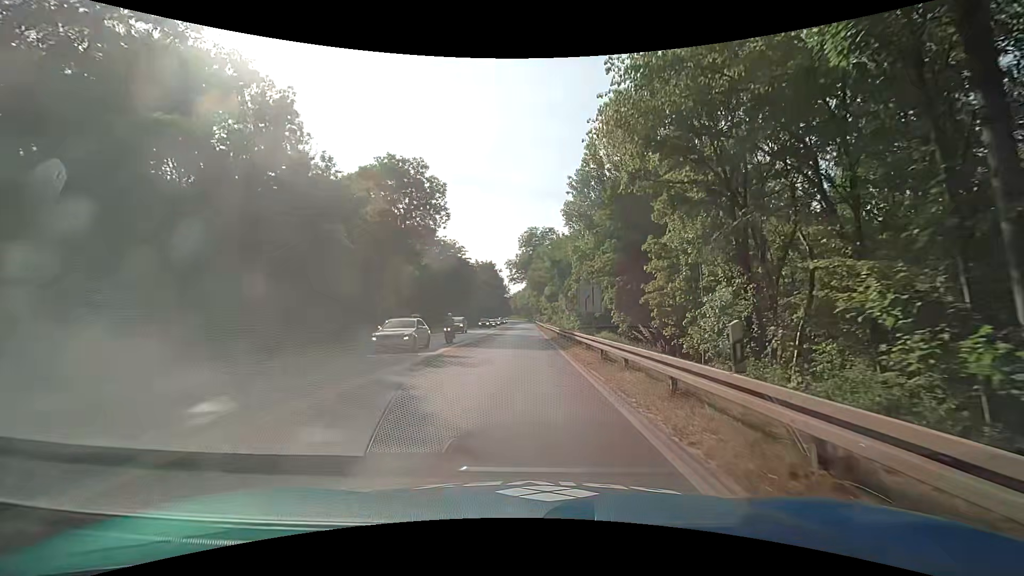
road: trunk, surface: asphalt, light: Day
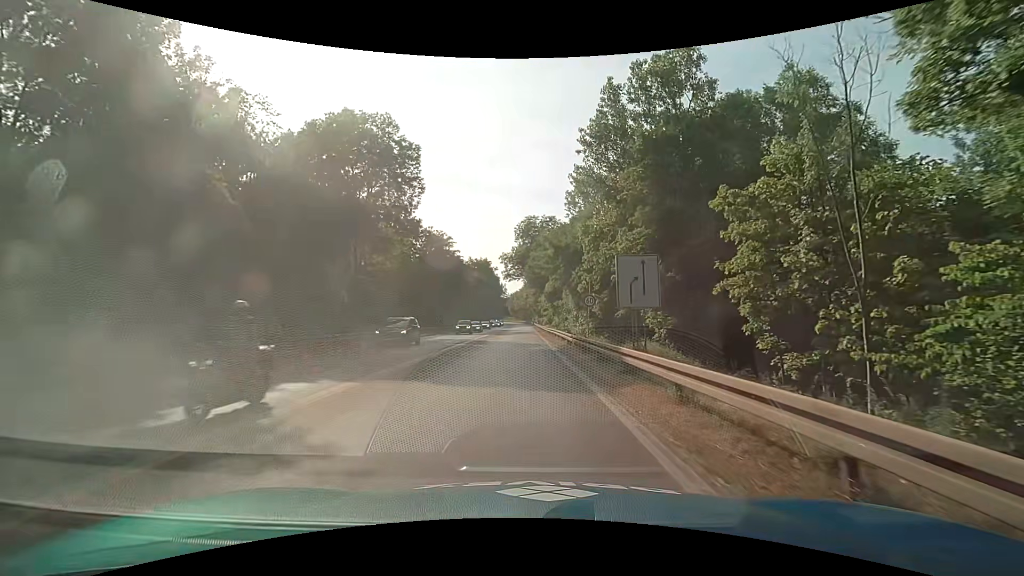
(-0.1, +12.7) m; 0°
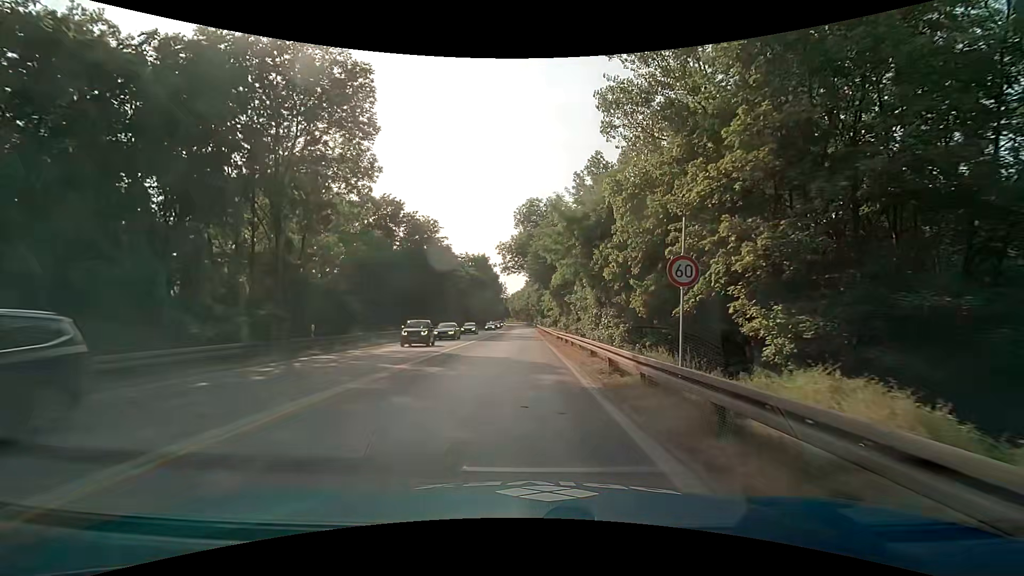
(-0.2, +13.9) m; -1°
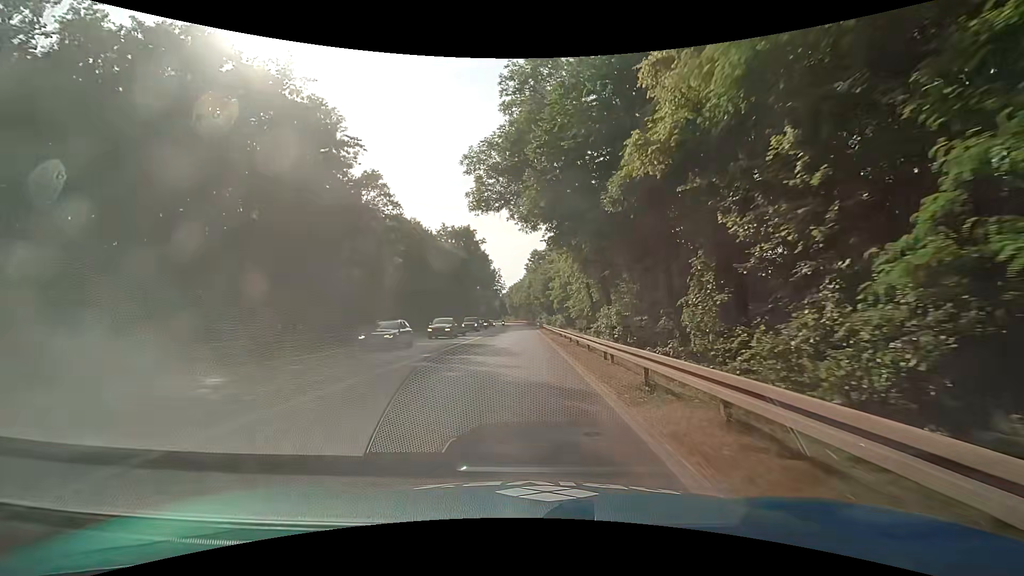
(0.0, +40.5) m; 0°
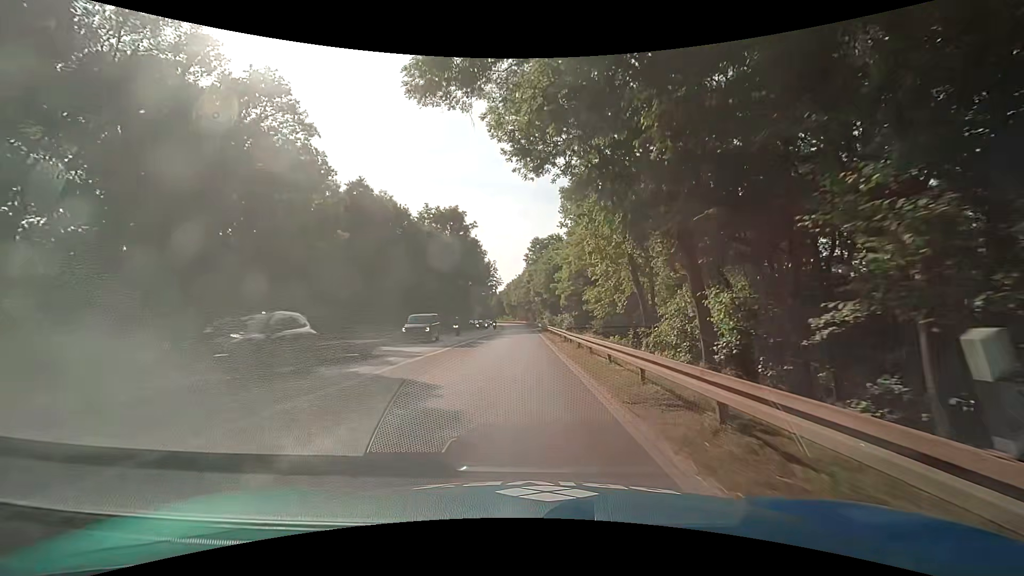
(0.0, +17.3) m; 0°
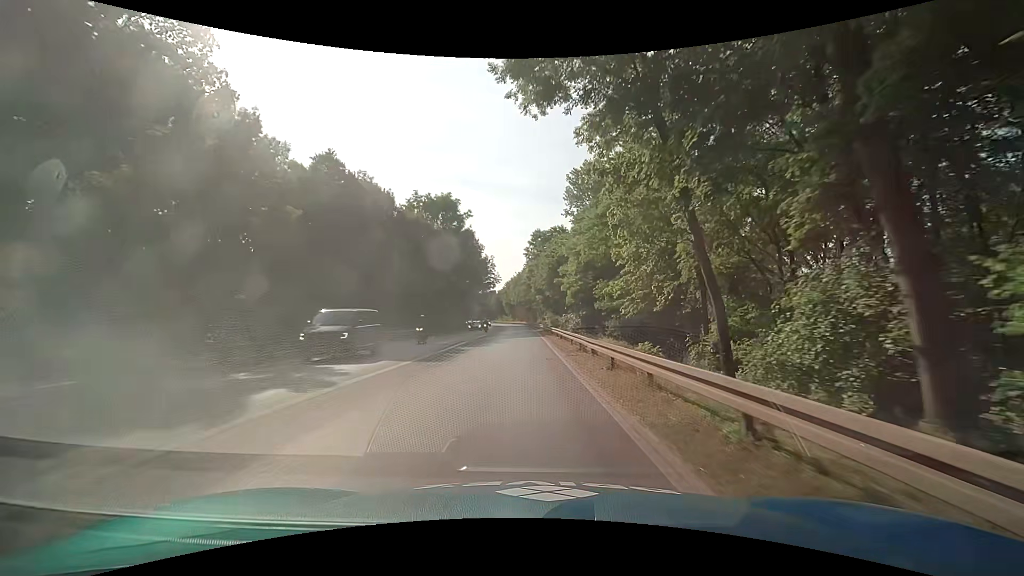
(0.0, +8.8) m; +1°
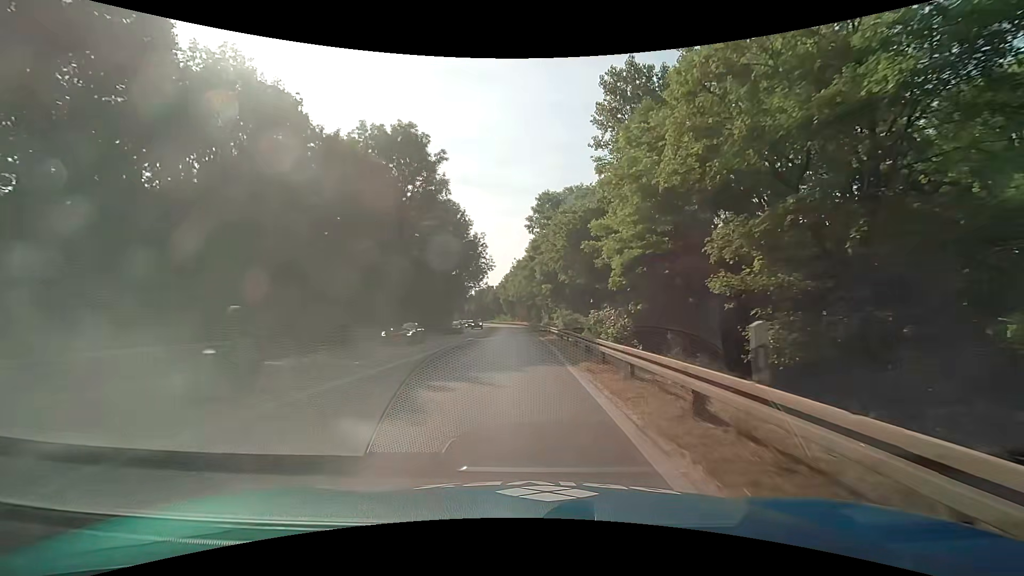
(-0.2, +26.6) m; 0°
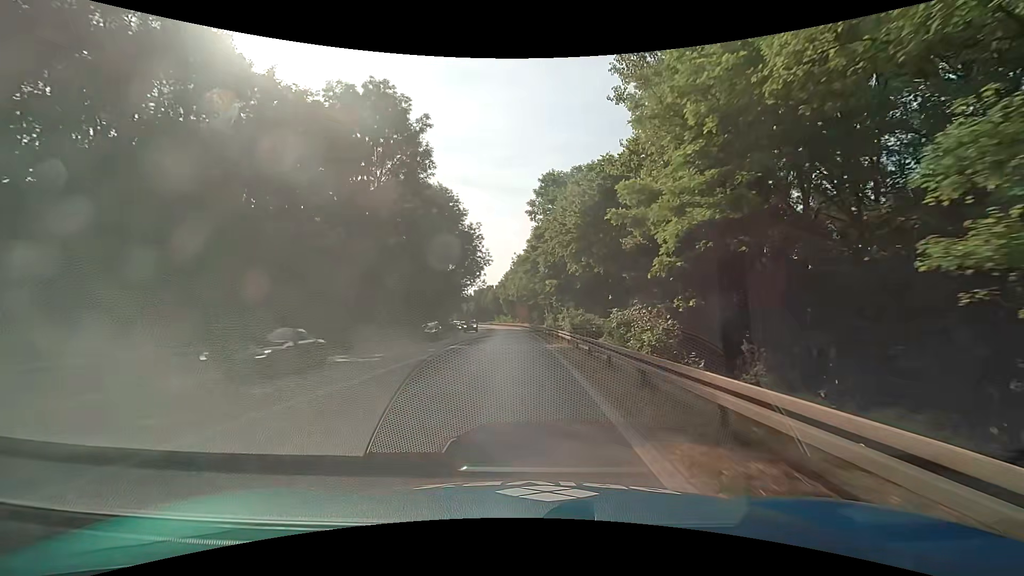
(0.0, +8.9) m; 0°
